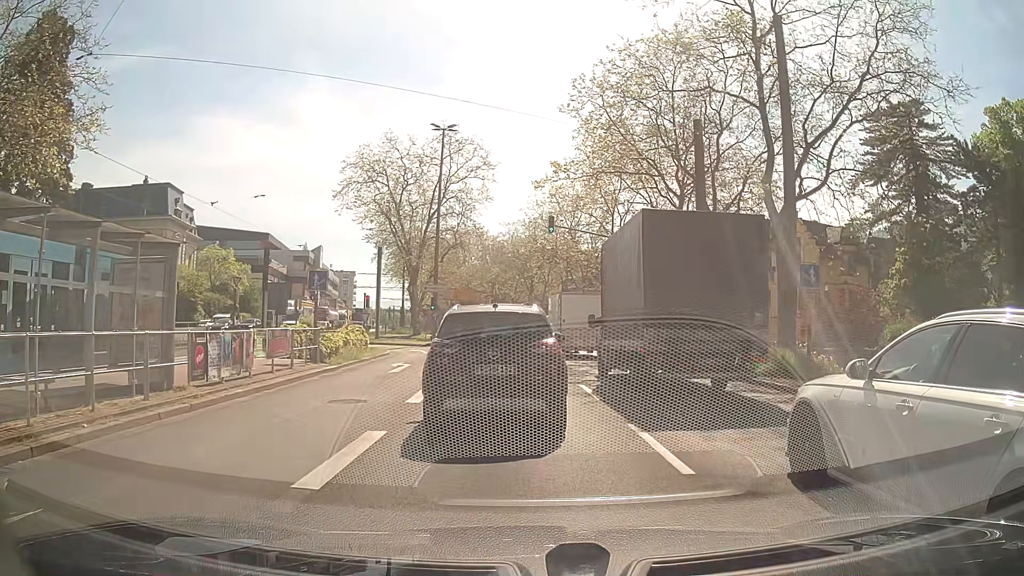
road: primary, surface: asphalt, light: Day
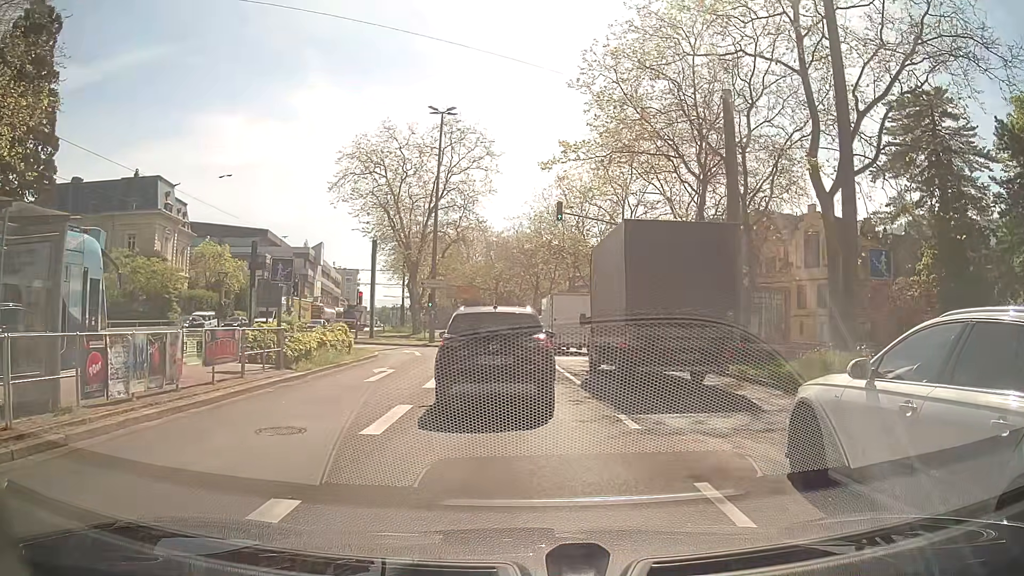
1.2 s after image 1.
(-0.1, +3.6) m; 0°
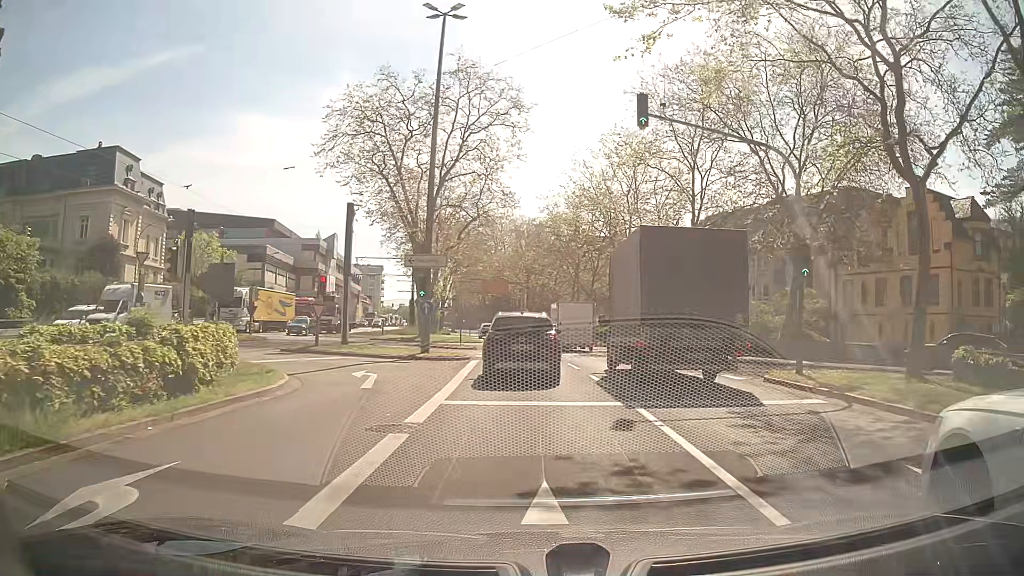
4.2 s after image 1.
(-1.1, +14.8) m; -5°
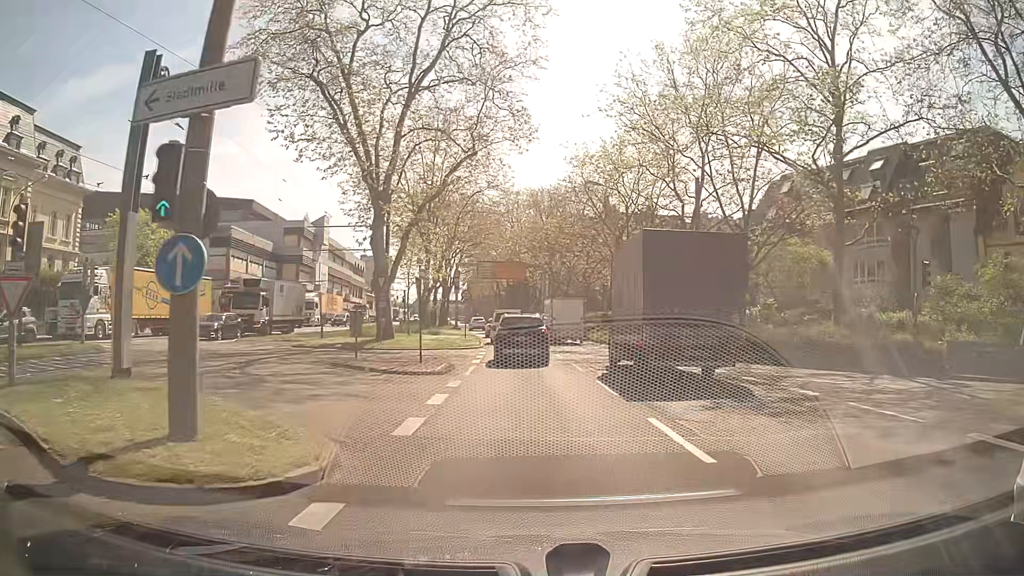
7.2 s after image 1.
(-0.3, +20.1) m; -2°
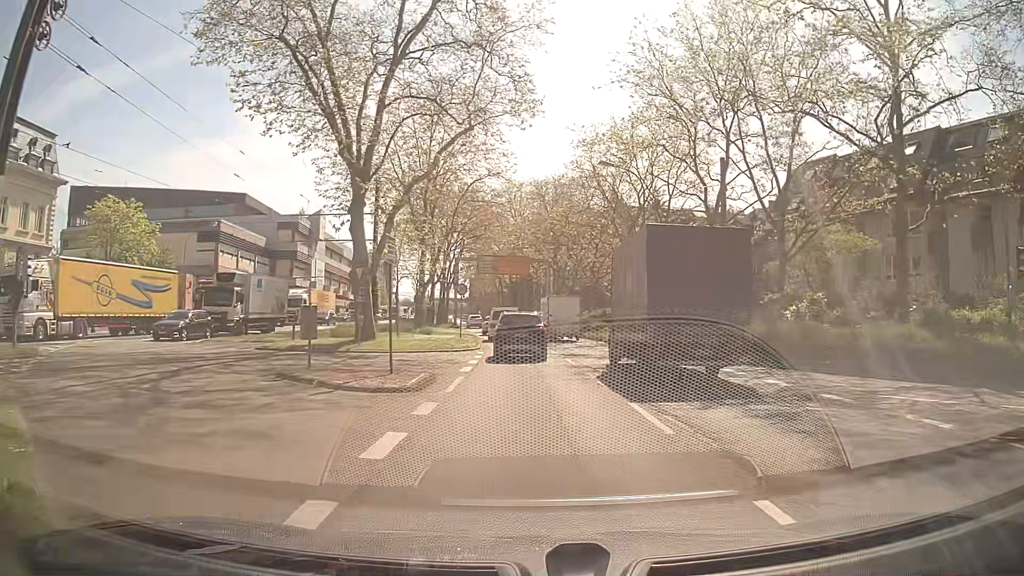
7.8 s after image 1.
(0.0, +4.6) m; 0°
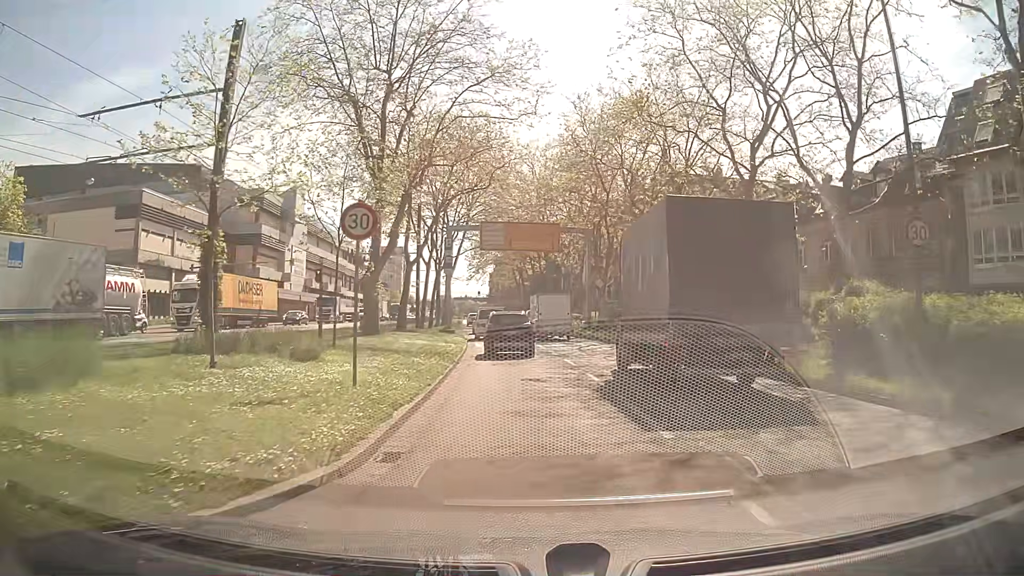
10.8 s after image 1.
(-0.6, +23.9) m; -3°
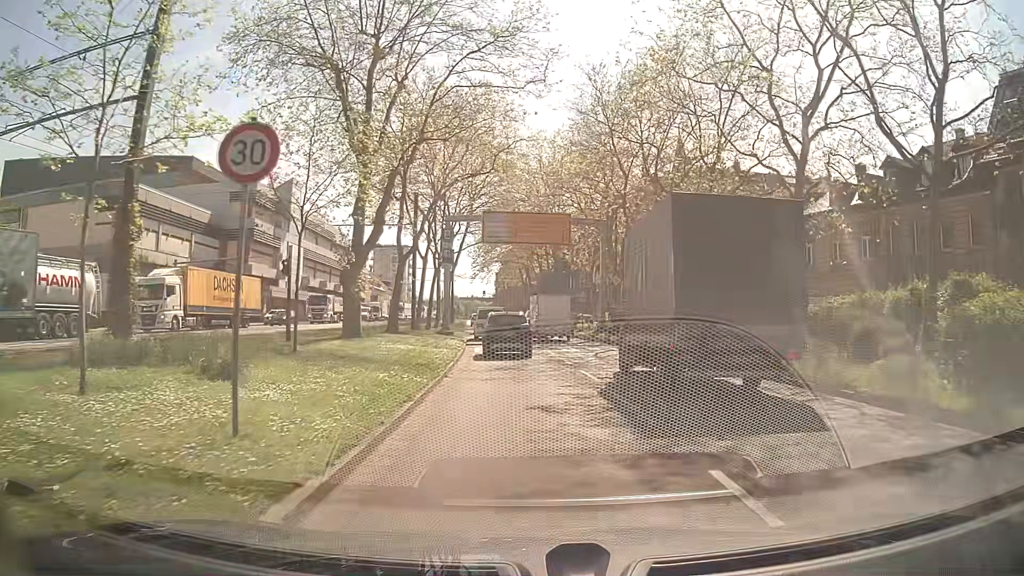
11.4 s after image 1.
(+0.1, +4.6) m; -1°
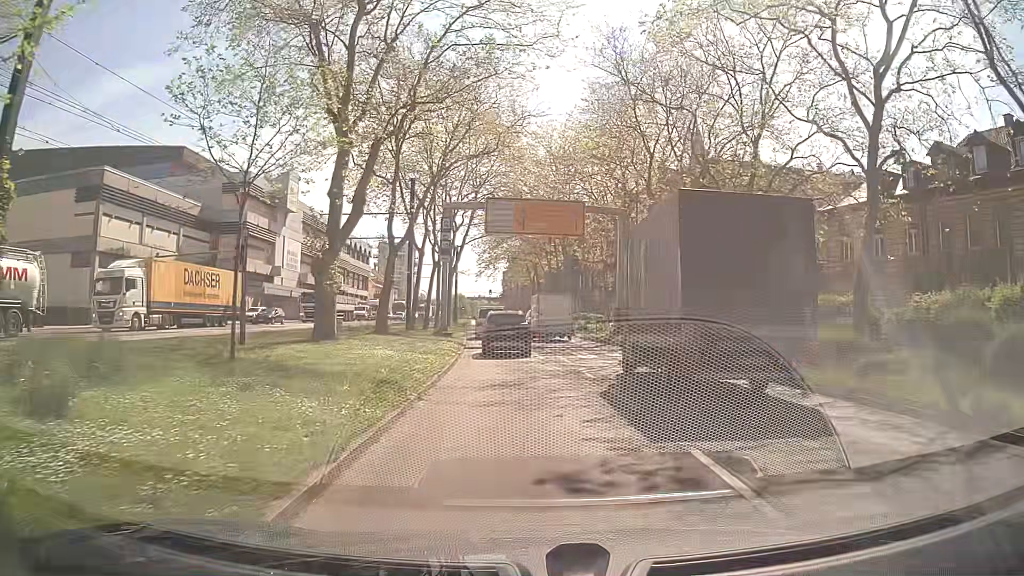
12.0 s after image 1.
(0.0, +4.6) m; -1°
(0, +10) (0, +20) (0, +30) (-1, +40) (-2, +50) (-2, +60) (-3, +70) (-4, +80) (-4, +90) (-5, +100) m
